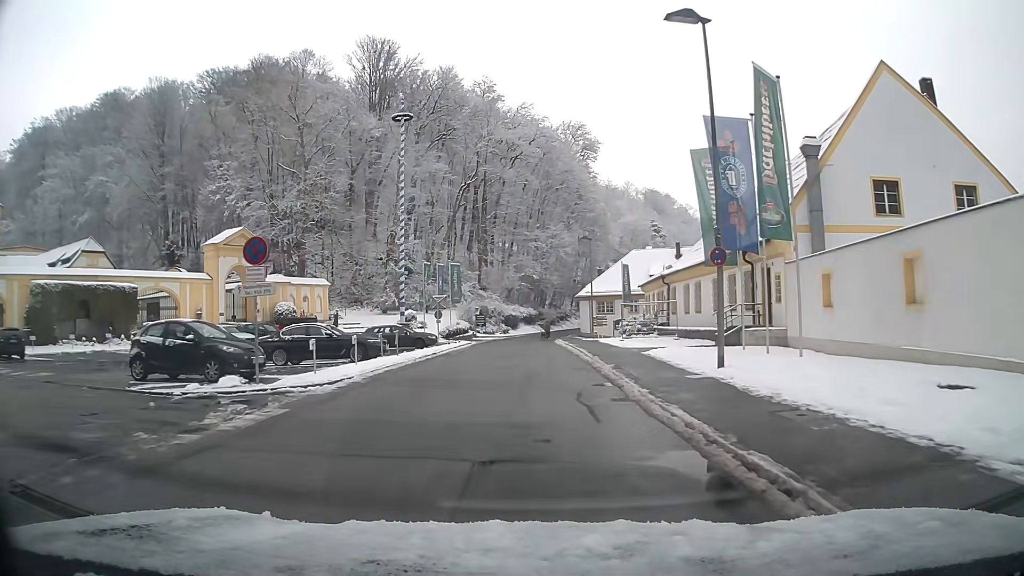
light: Day
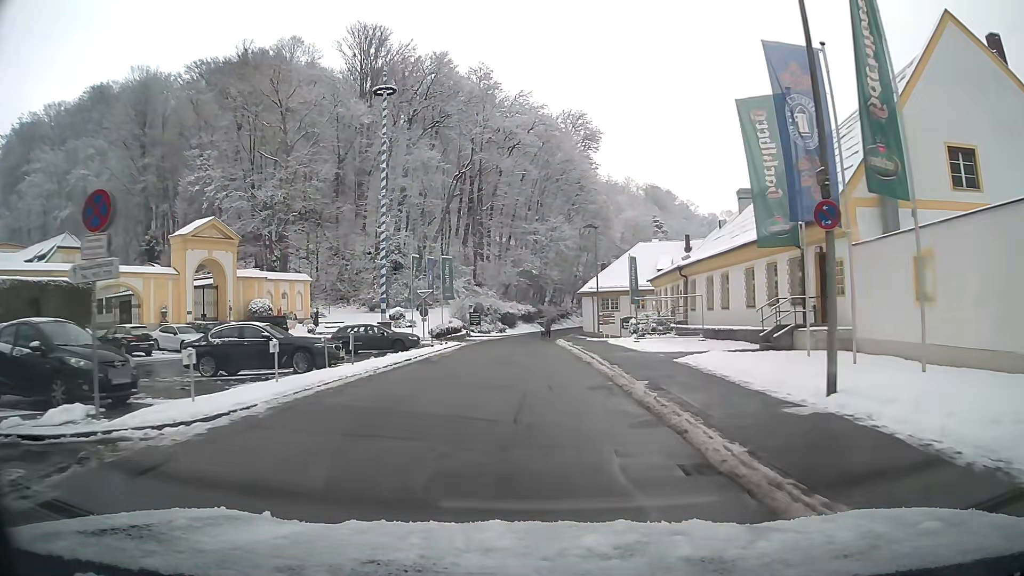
(0.0, +5.7) m; 0°
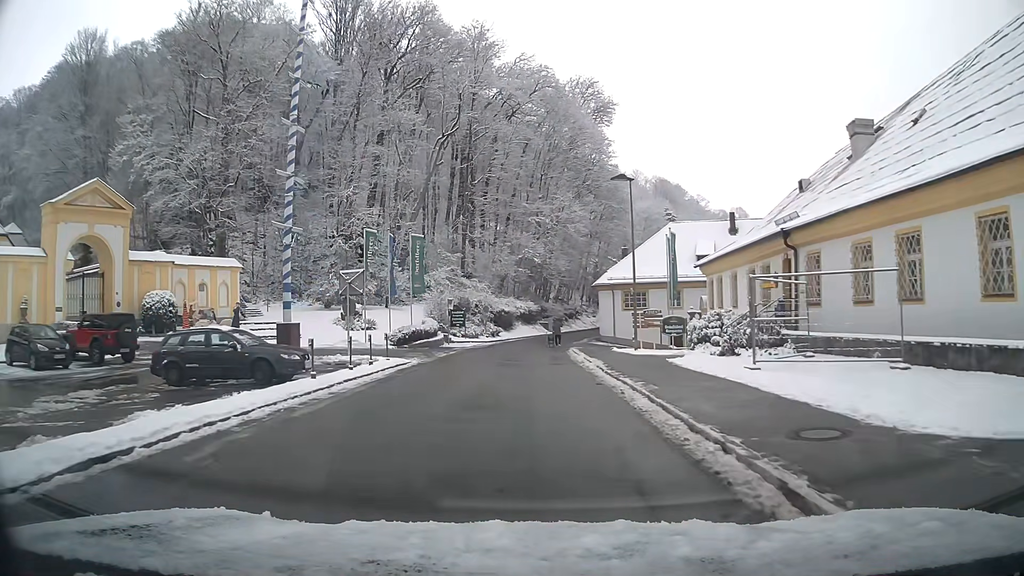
(-0.1, +17.0) m; -1°
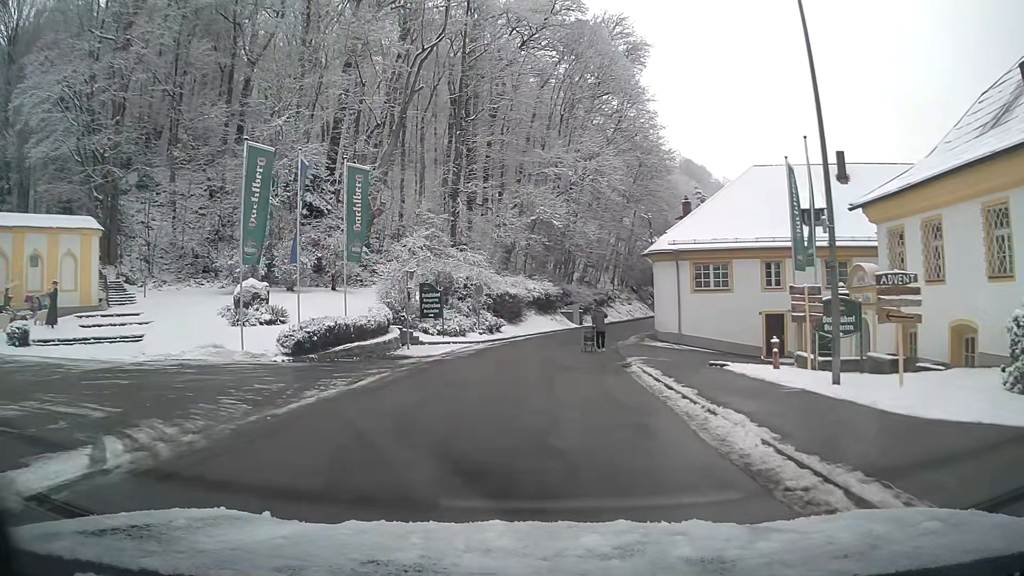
(-0.1, +19.8) m; -1°
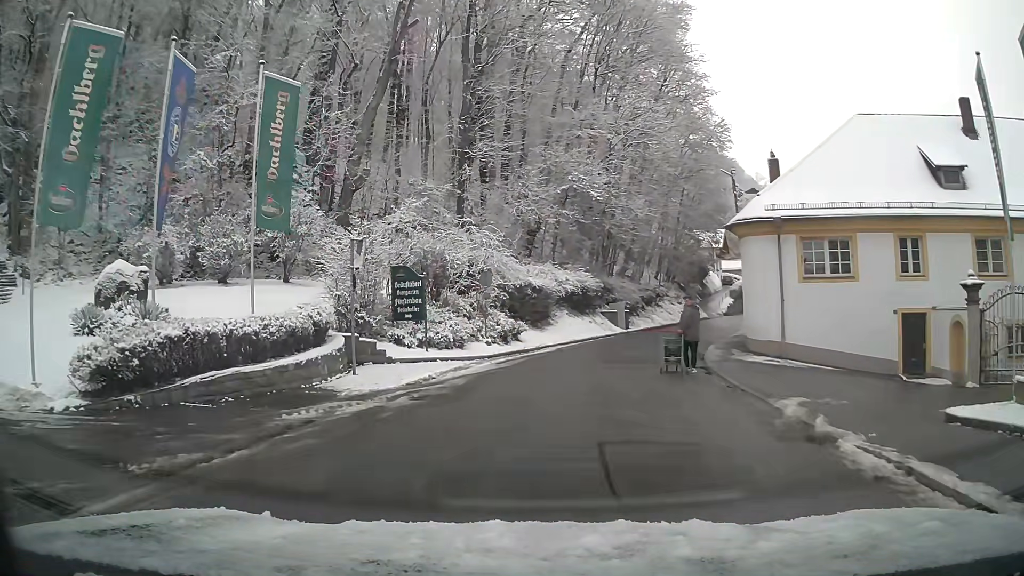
(-0.2, +11.7) m; -3°
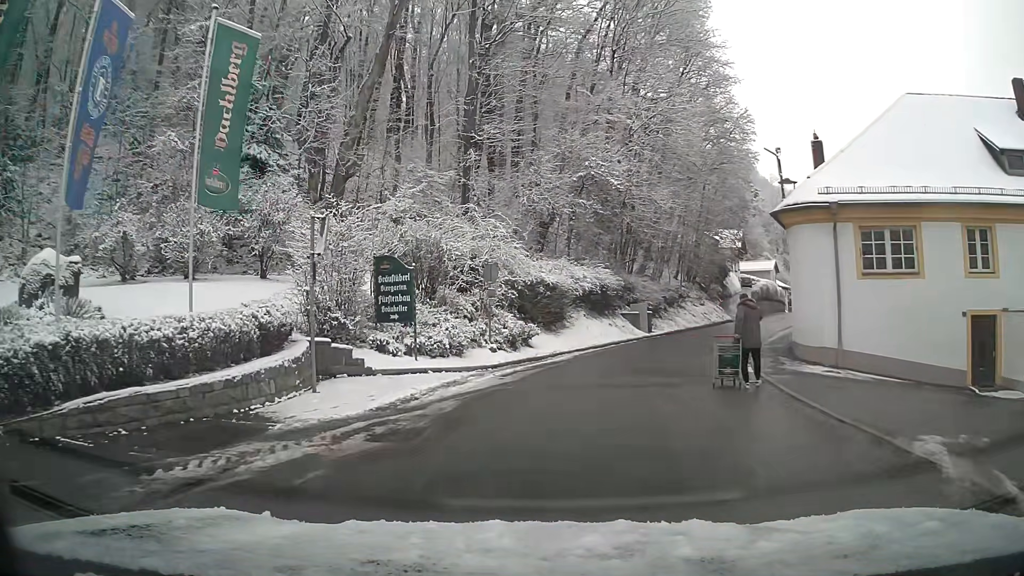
(0.0, +3.9) m; 0°
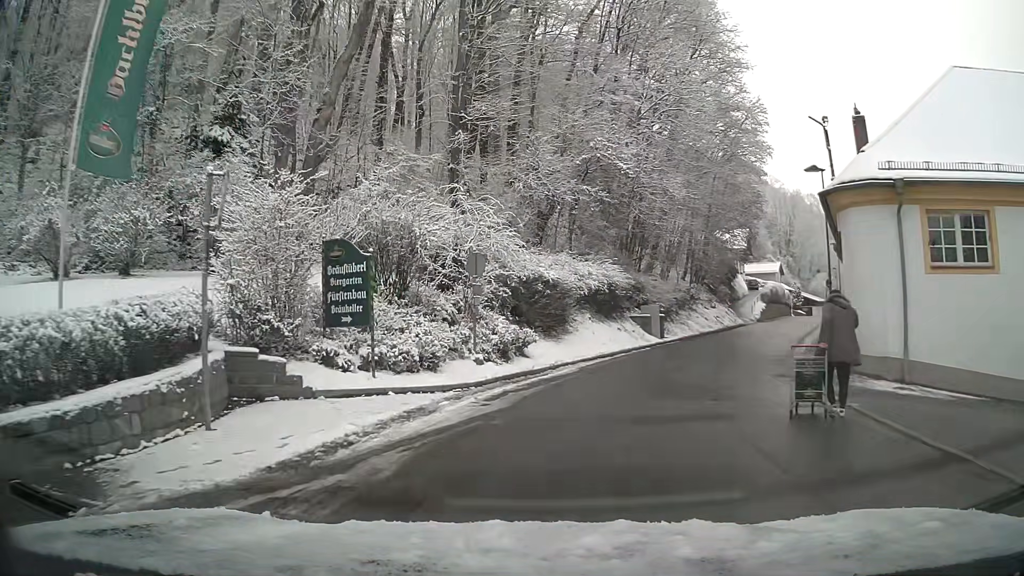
(+0.1, +4.2) m; +1°
